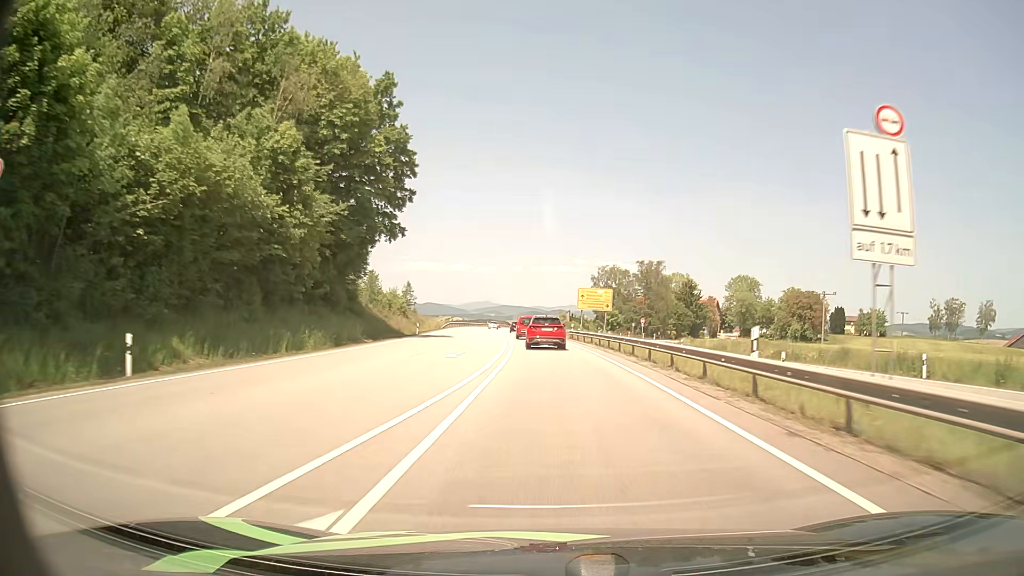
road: primary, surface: asphalt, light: Day
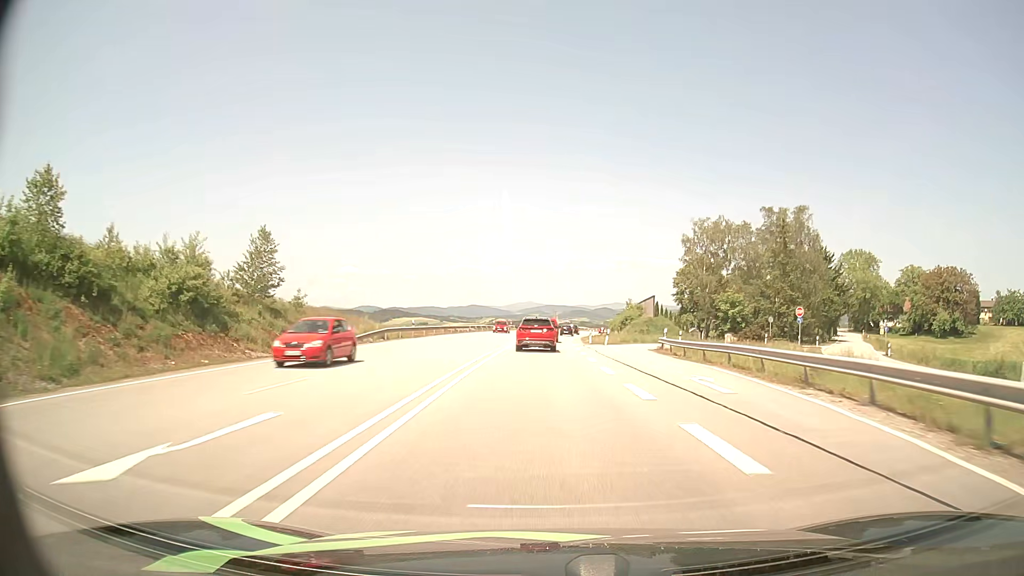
(-1.9, +61.3) m; -4°
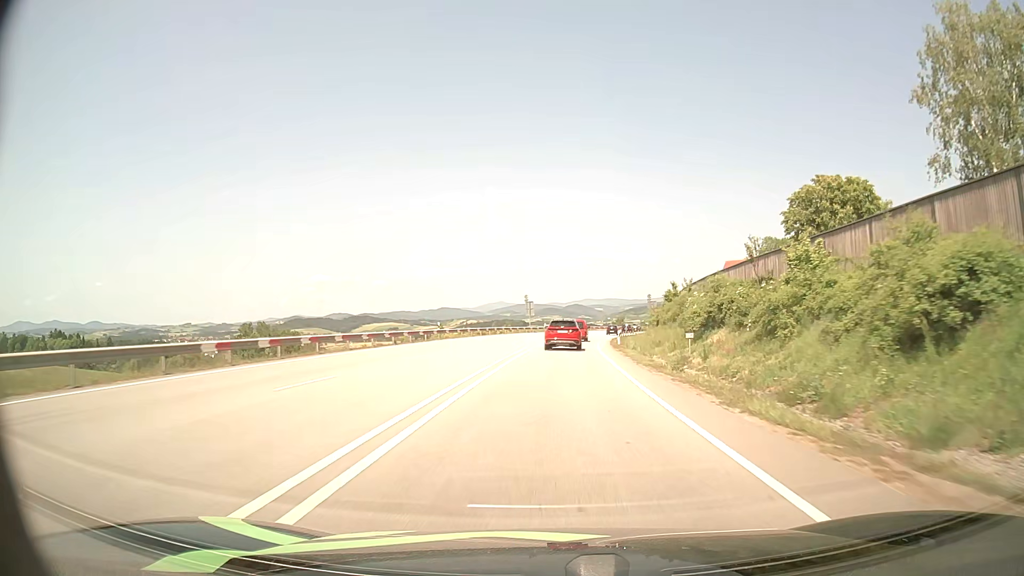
(0.0, +59.5) m; +2°
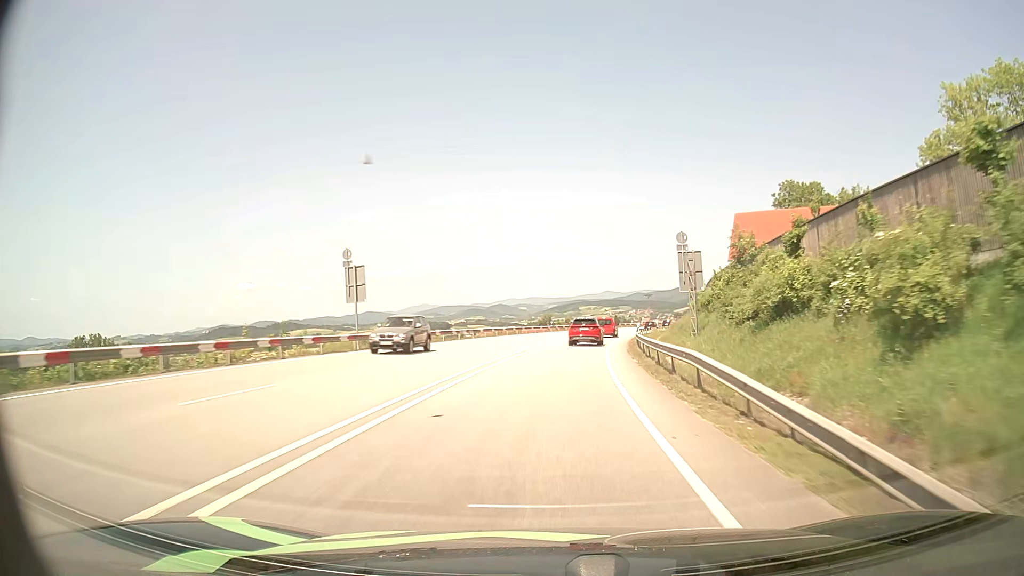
(+3.5, +62.5) m; +6°
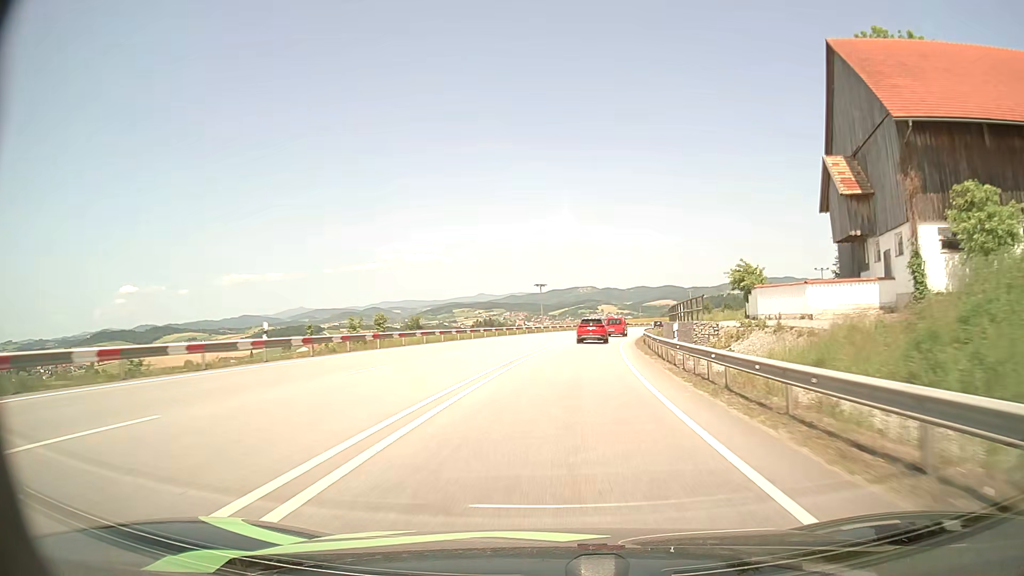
(+5.5, +64.7) m; +10°
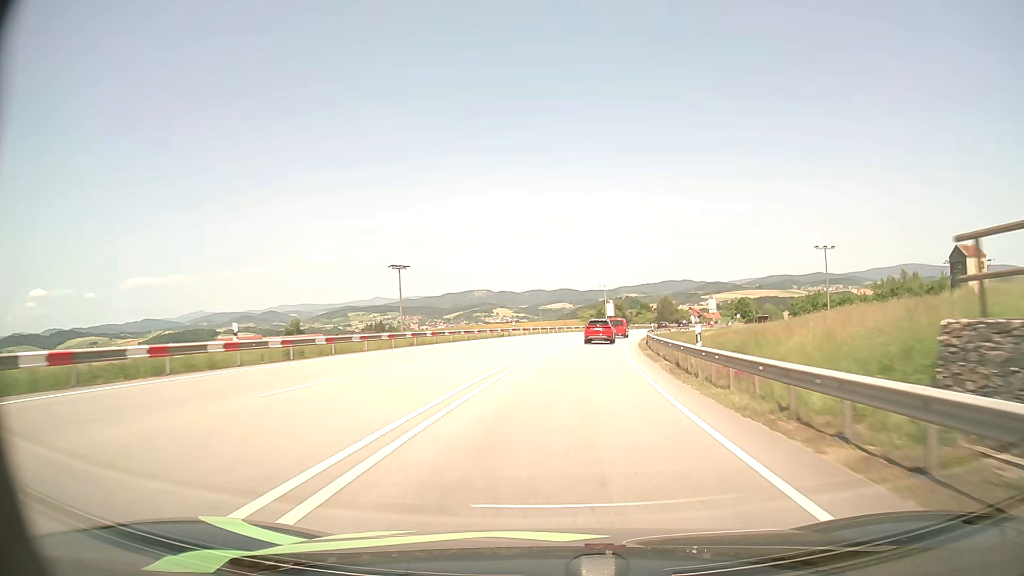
(+4.2, +52.5) m; +9°
